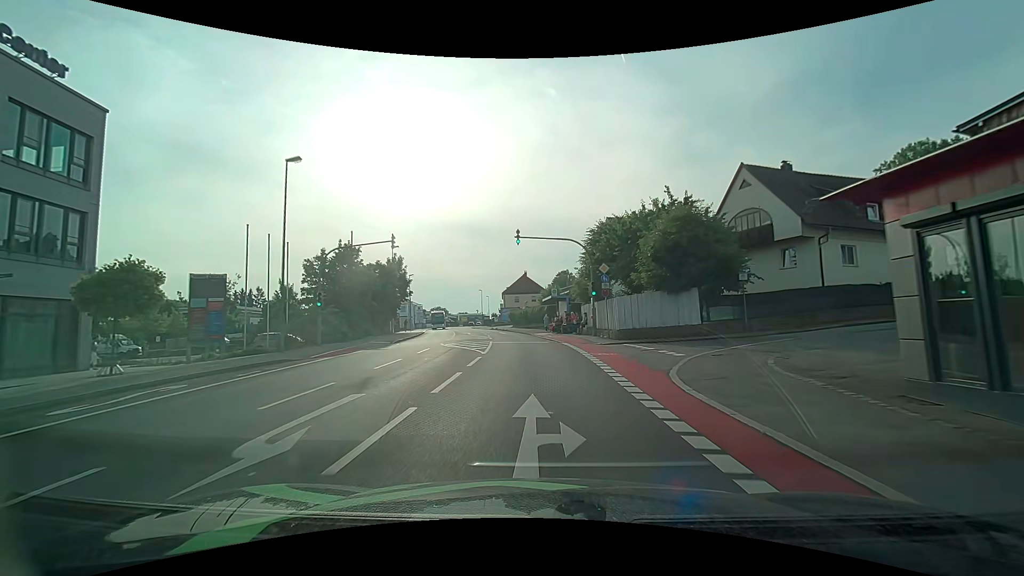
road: tertiary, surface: asphalt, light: Day
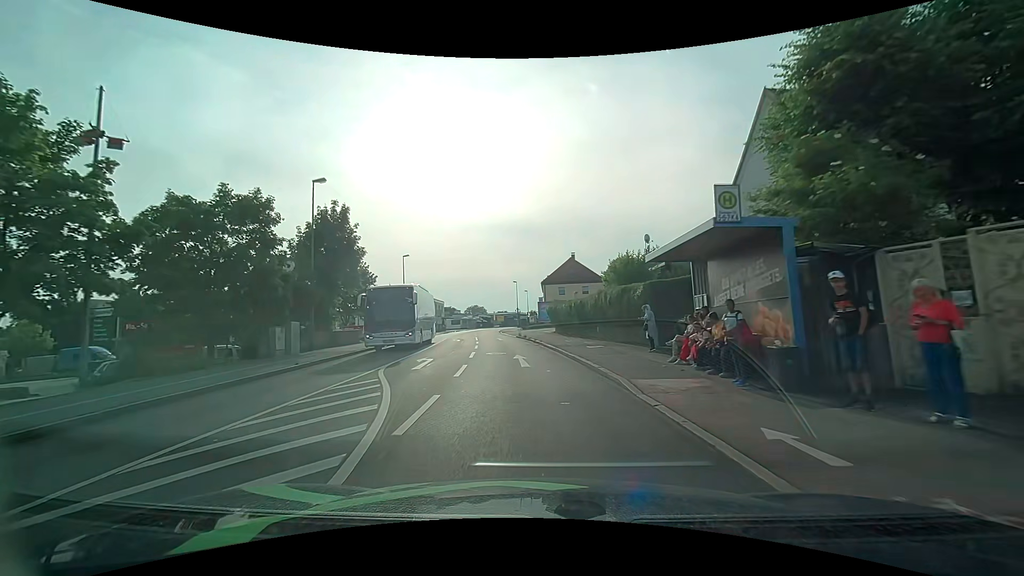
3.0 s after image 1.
(-1.2, +30.4) m; -4°
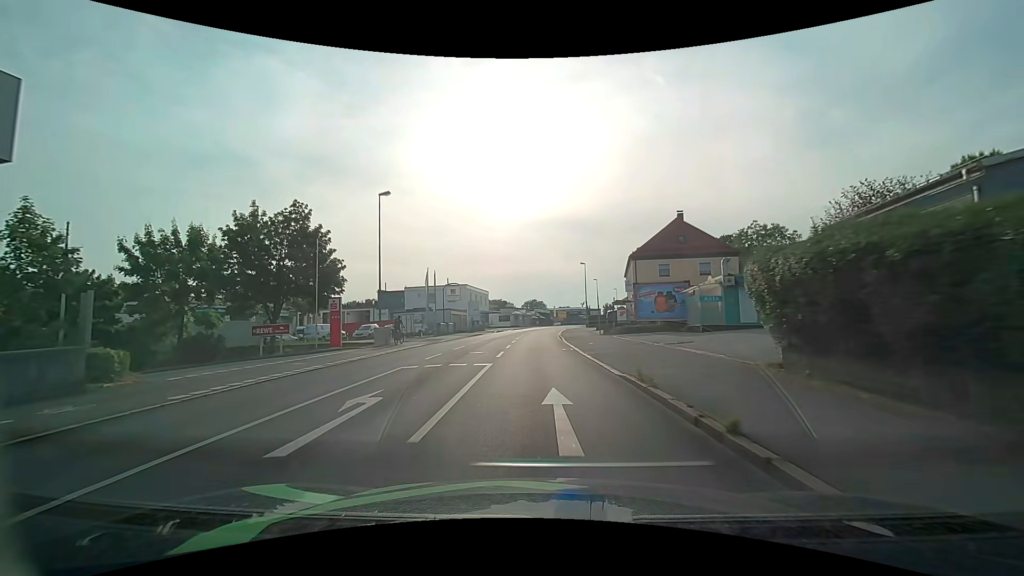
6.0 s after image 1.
(-2.6, +30.6) m; -8°
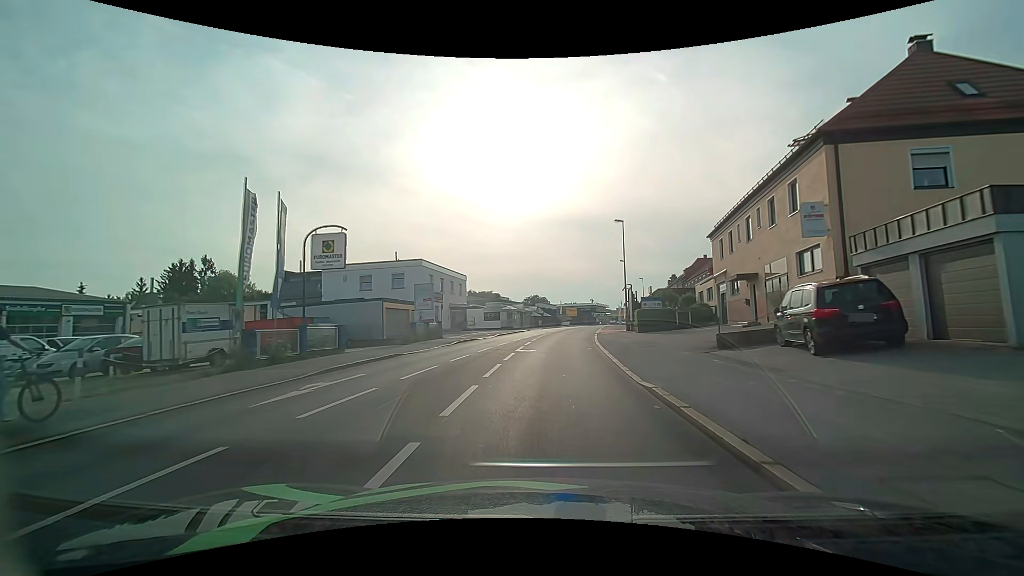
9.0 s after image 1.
(-0.3, +33.6) m; 0°
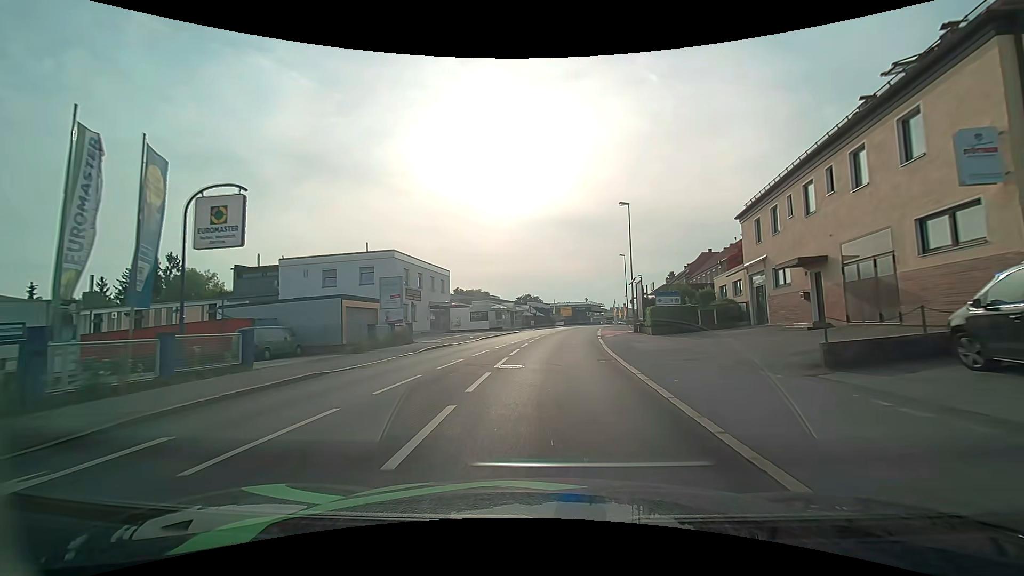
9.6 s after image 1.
(+0.1, +6.9) m; +1°
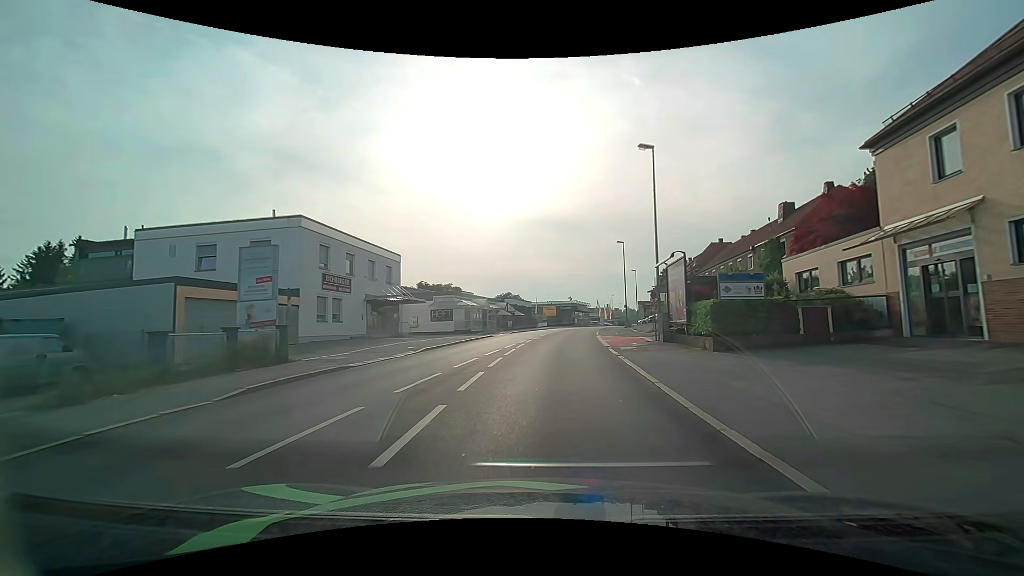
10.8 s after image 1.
(+0.2, +13.7) m; +2°
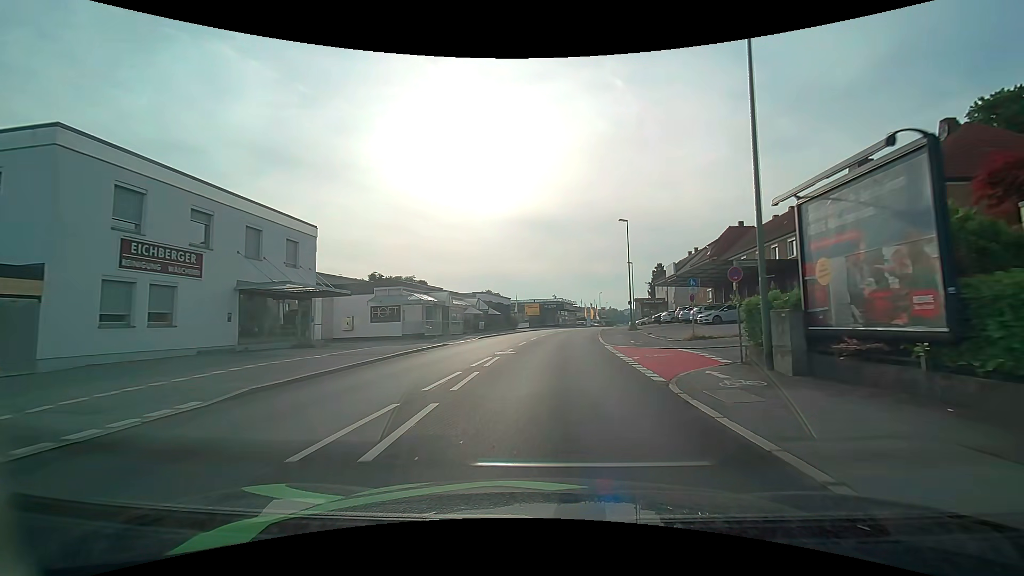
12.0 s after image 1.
(+0.3, +13.5) m; +2°
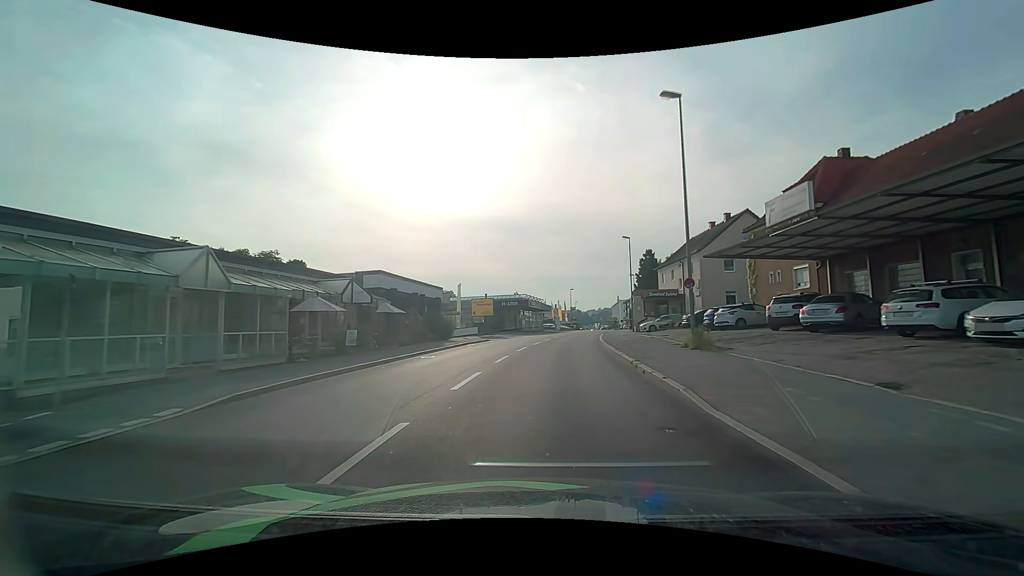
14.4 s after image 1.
(+1.0, +26.8) m; +4°
(0, +10) (+1, +20) (+1, +30) (+2, +40) (+4, +50) (+5, +60) (+7, +69) (+9, +79) (+11, +89) (+13, +99) m
